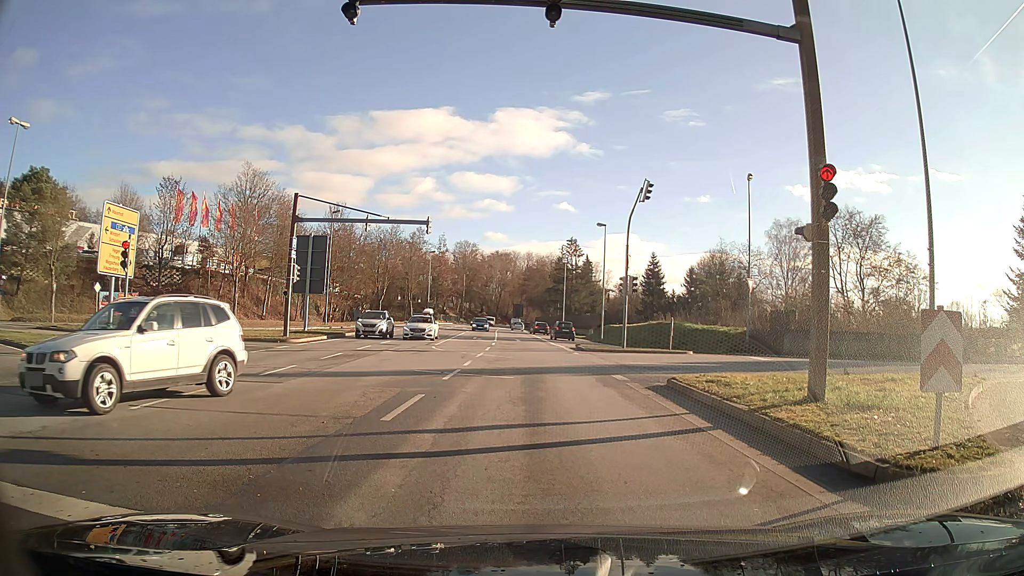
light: Day
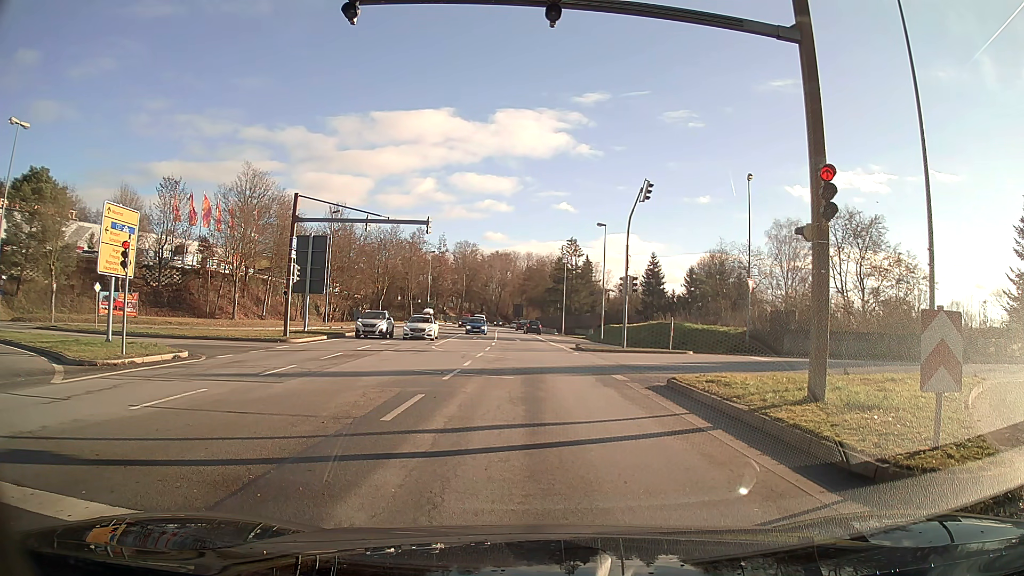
(0.0, 0.0) m; 0°
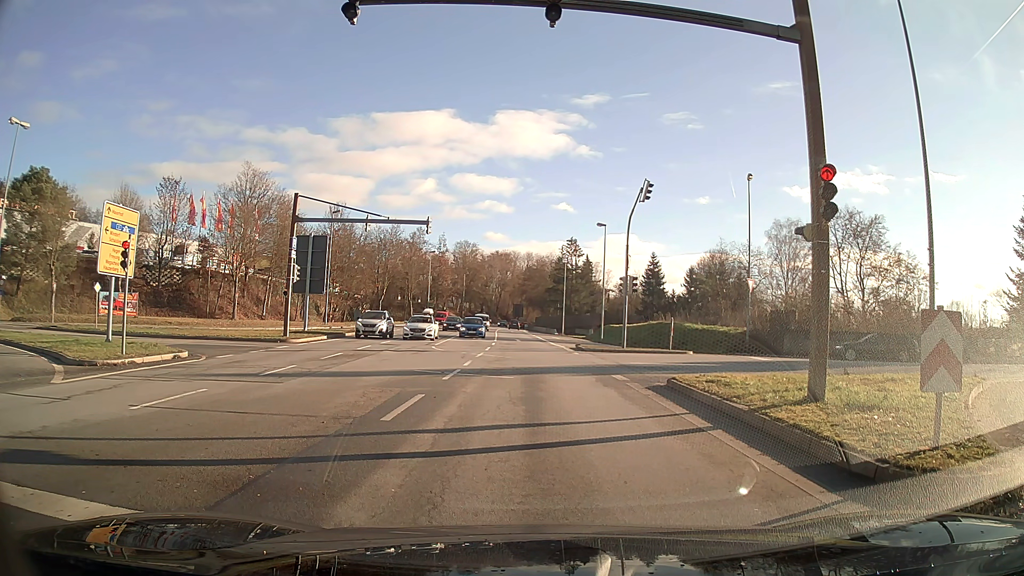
(0.0, 0.0) m; 0°
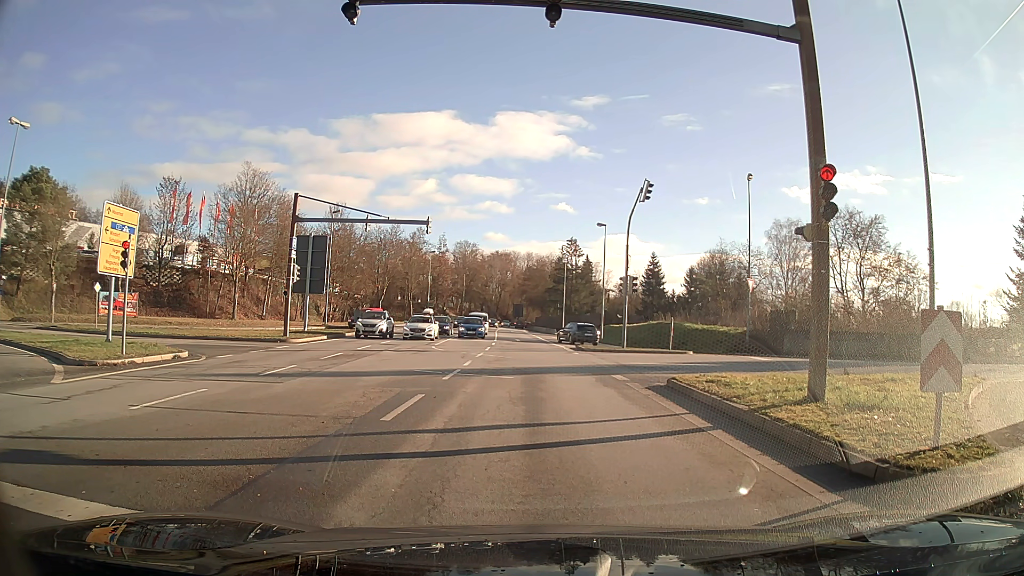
(0.0, 0.0) m; 0°
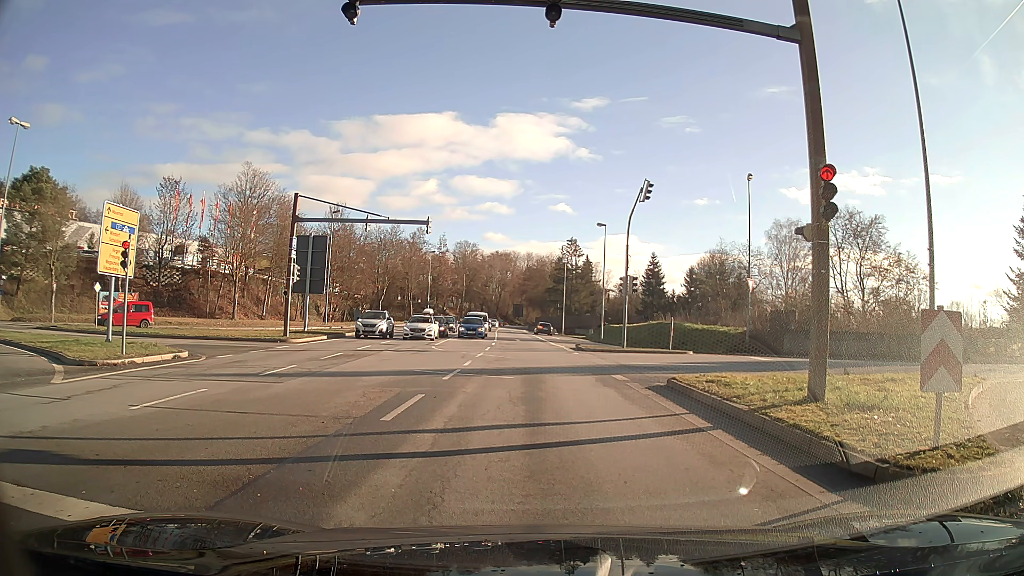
(0.0, 0.0) m; 0°
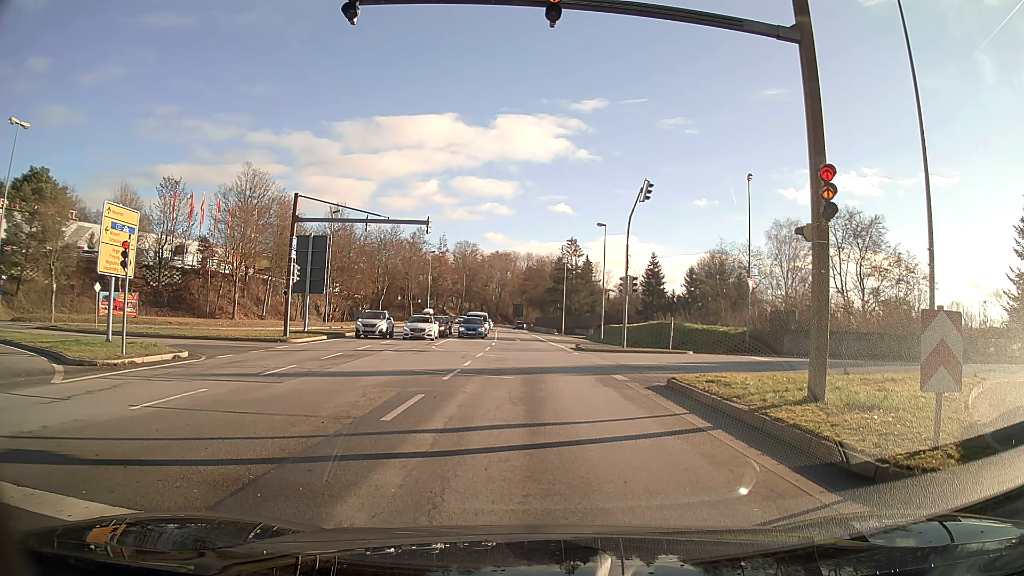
(0.0, 0.0) m; 0°
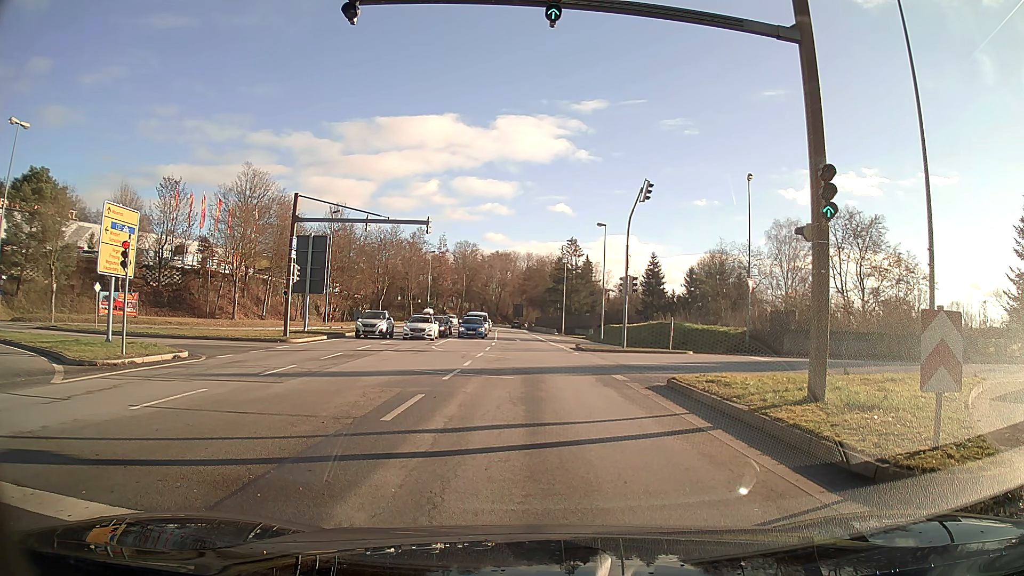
(0.0, 0.0) m; 0°
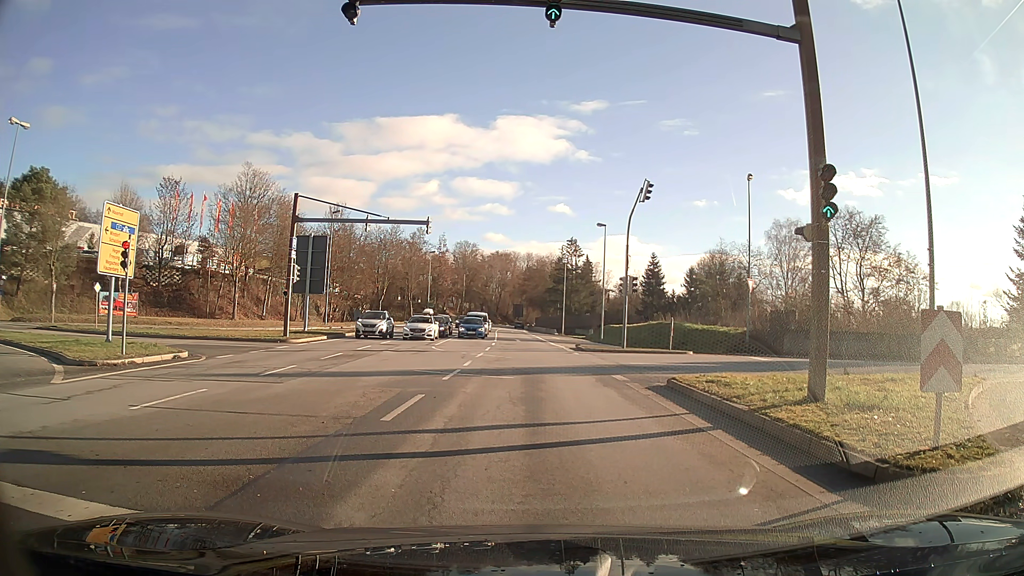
(0.0, 0.0) m; 0°
(0, +10) (0, +20) (-1, +30) (-1, +40) (-1, +50) (-2, +60) (-3, +70) (-3, +80) (-4, +90) (-4, +100) m
